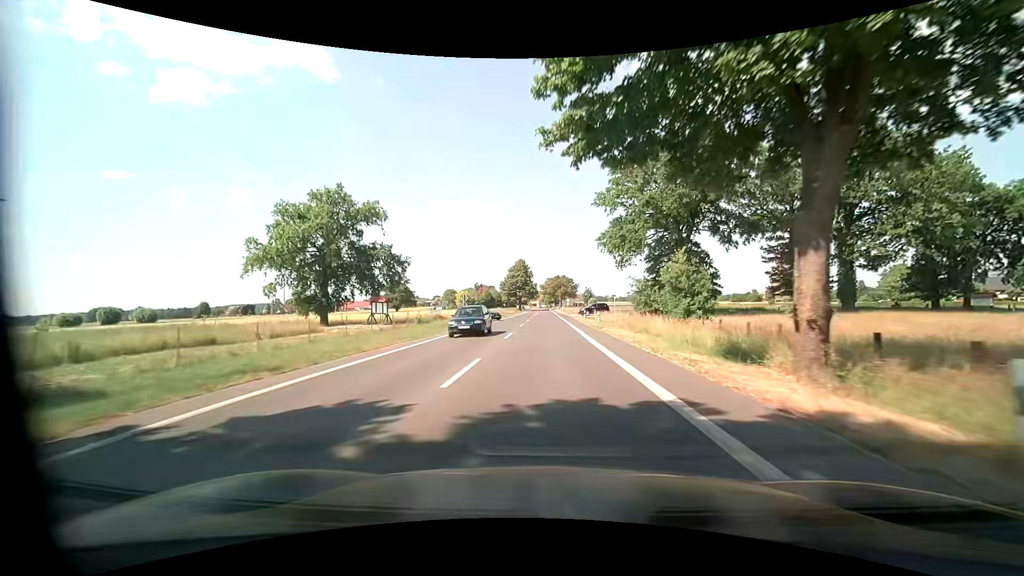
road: tertiary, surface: asphalt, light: Day
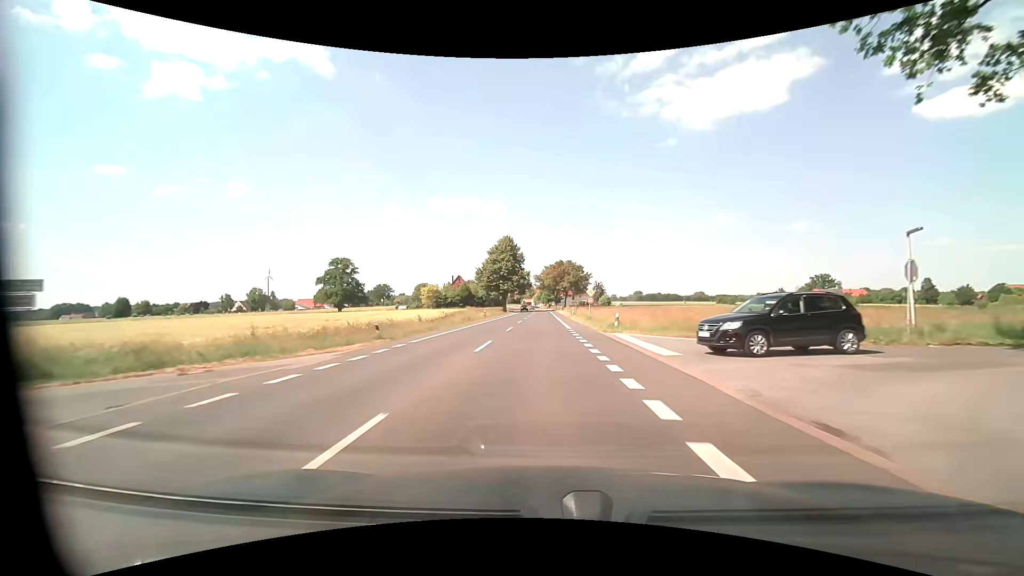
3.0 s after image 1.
(+0.5, +55.7) m; 0°
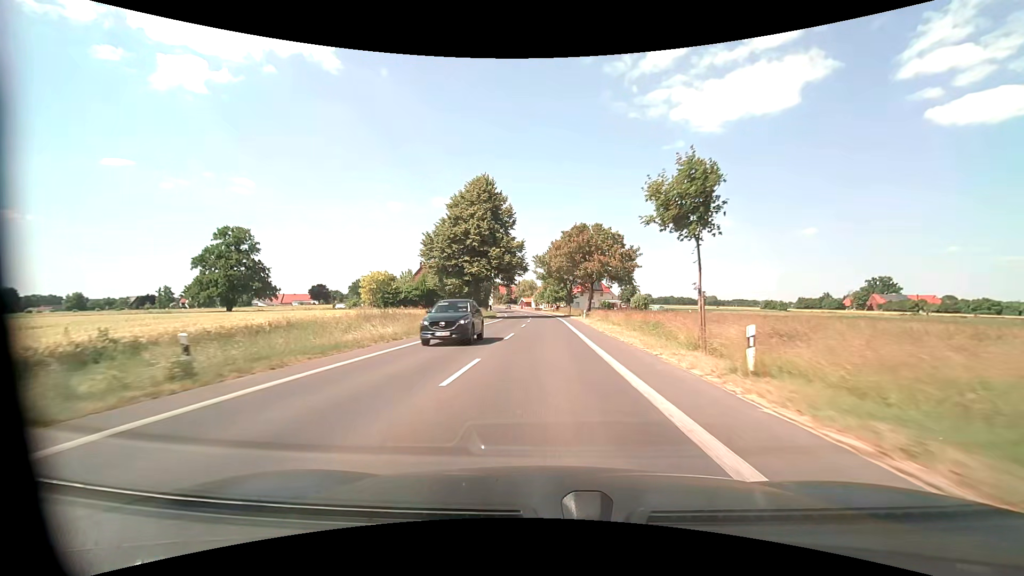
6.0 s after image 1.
(-0.3, +55.7) m; -1°
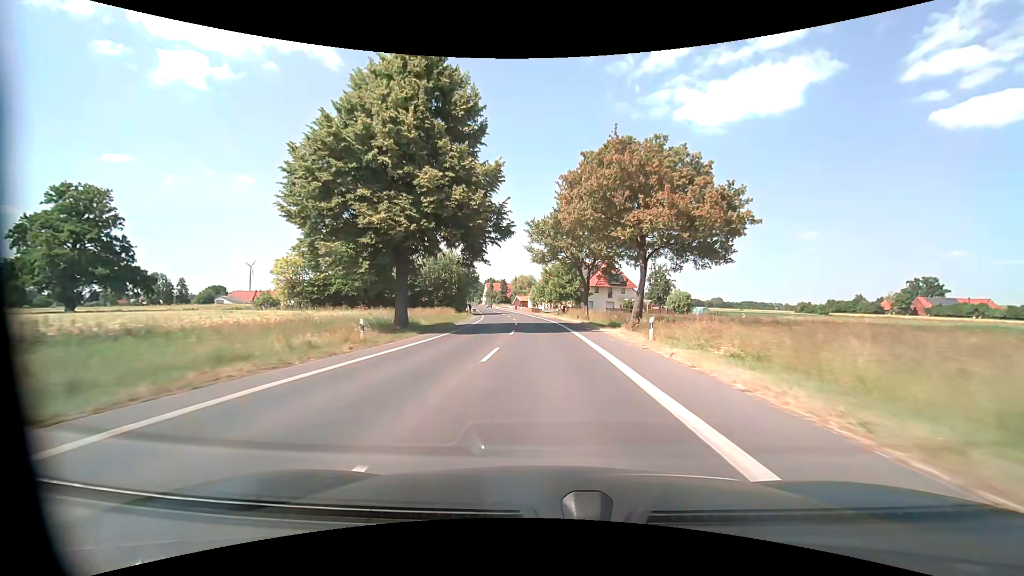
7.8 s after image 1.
(+0.1, +33.4) m; 0°
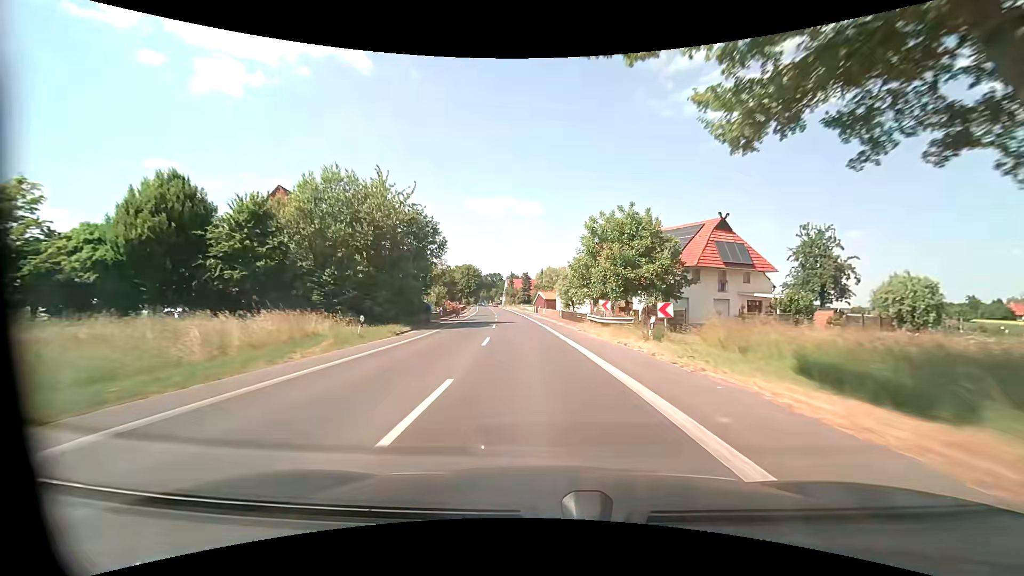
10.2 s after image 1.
(-1.0, +44.5) m; -3°
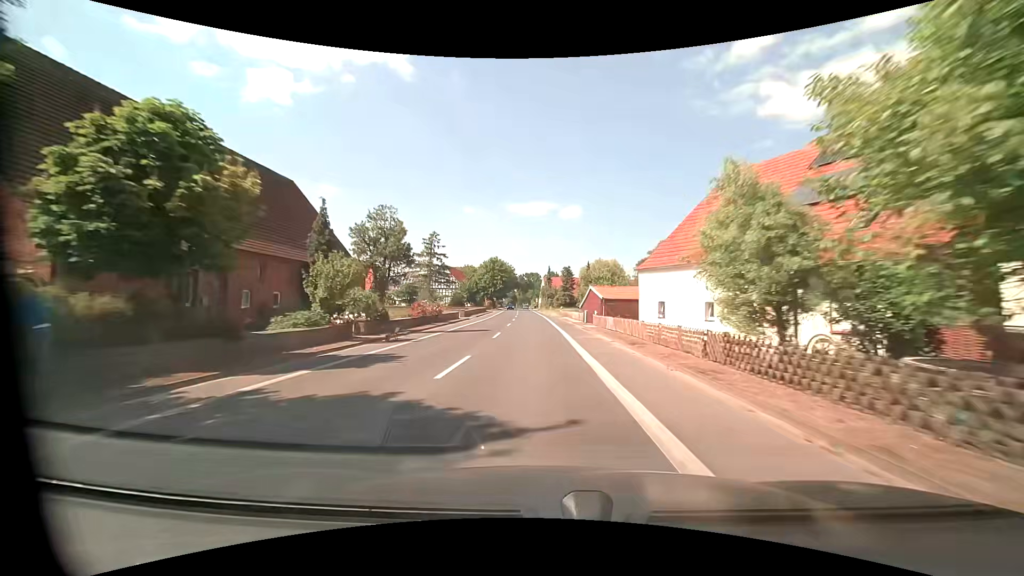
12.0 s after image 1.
(-1.3, +33.2) m; -5°
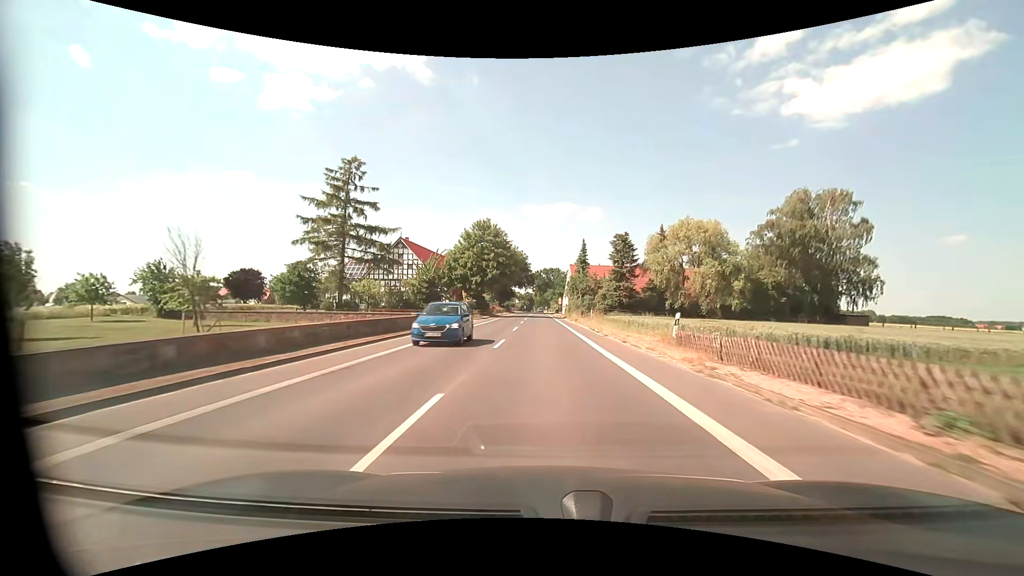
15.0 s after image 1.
(-1.9, +55.3) m; -2°
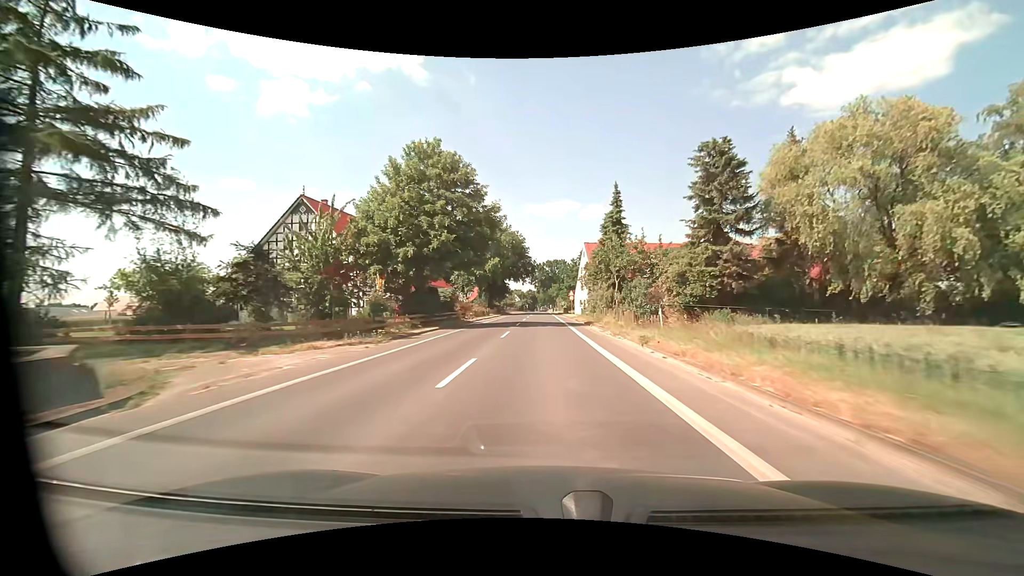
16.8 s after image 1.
(-0.1, +31.9) m; 0°
(0, +10) (0, +20) (0, +30) (0, +40) (0, +50) (0, +60) (0, +70) (-1, +80) (-1, +90) (-1, +100) m
